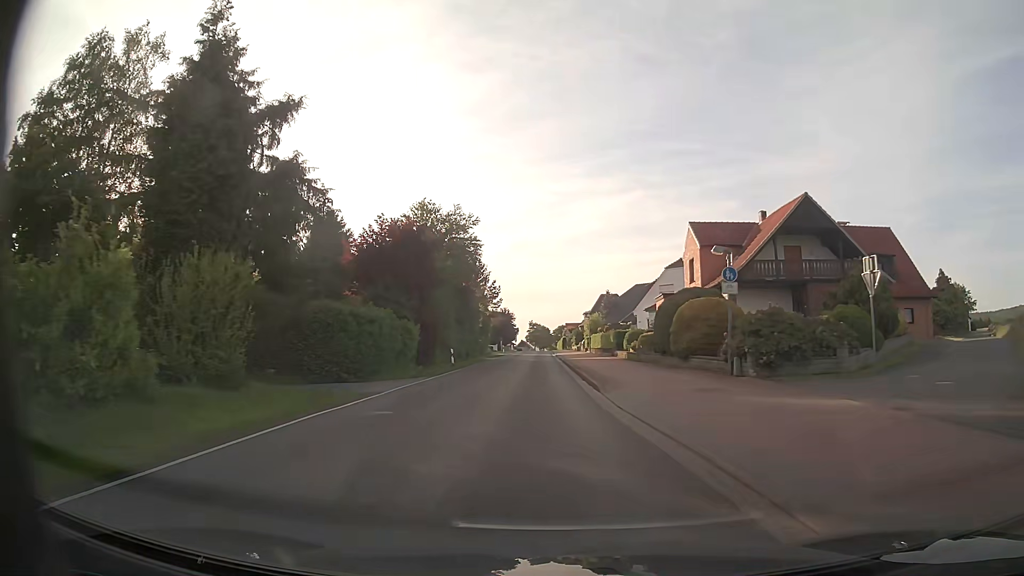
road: tertiary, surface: asphalt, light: Day
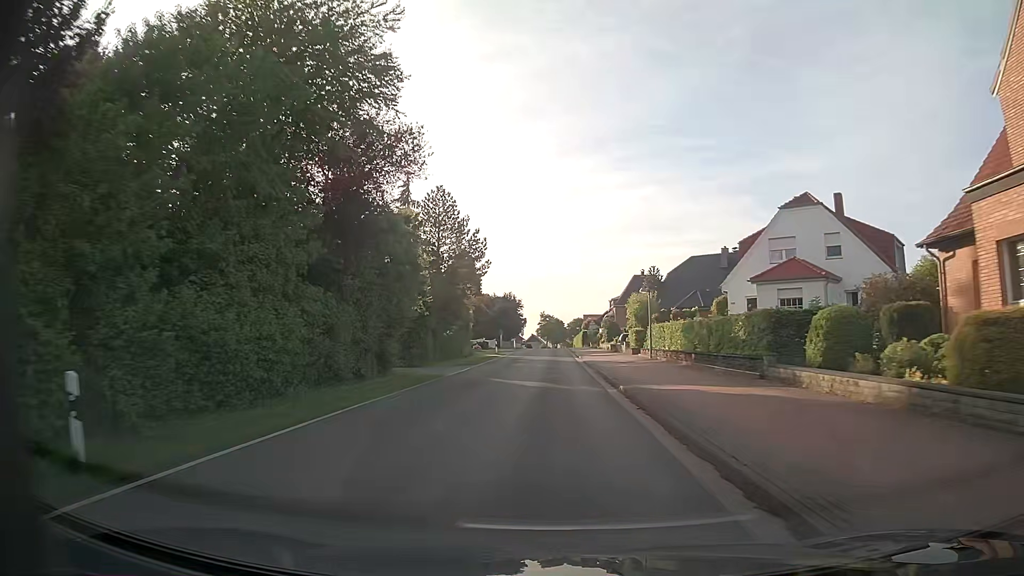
(-0.6, +32.0) m; -1°
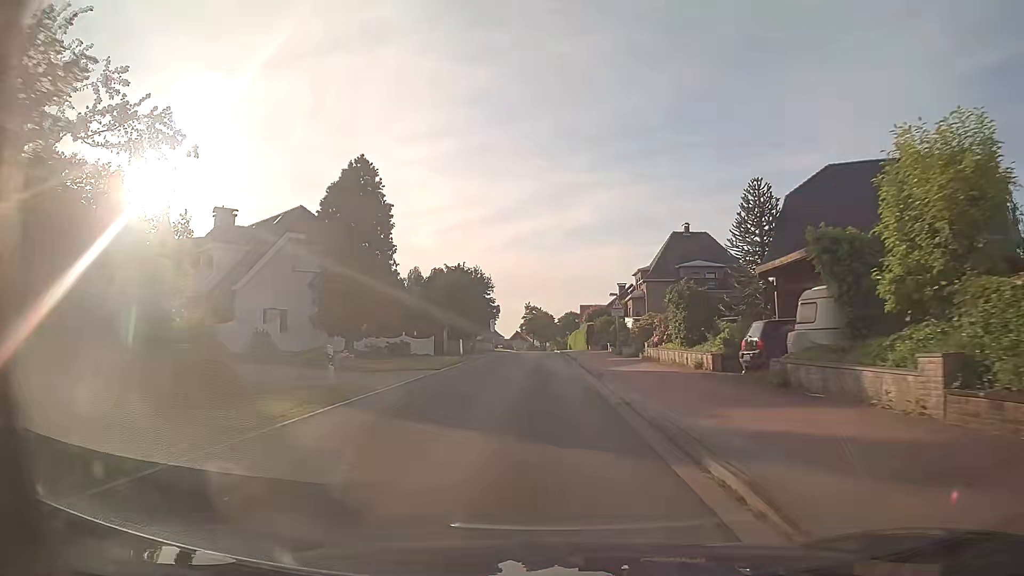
(+0.4, +40.7) m; +1°
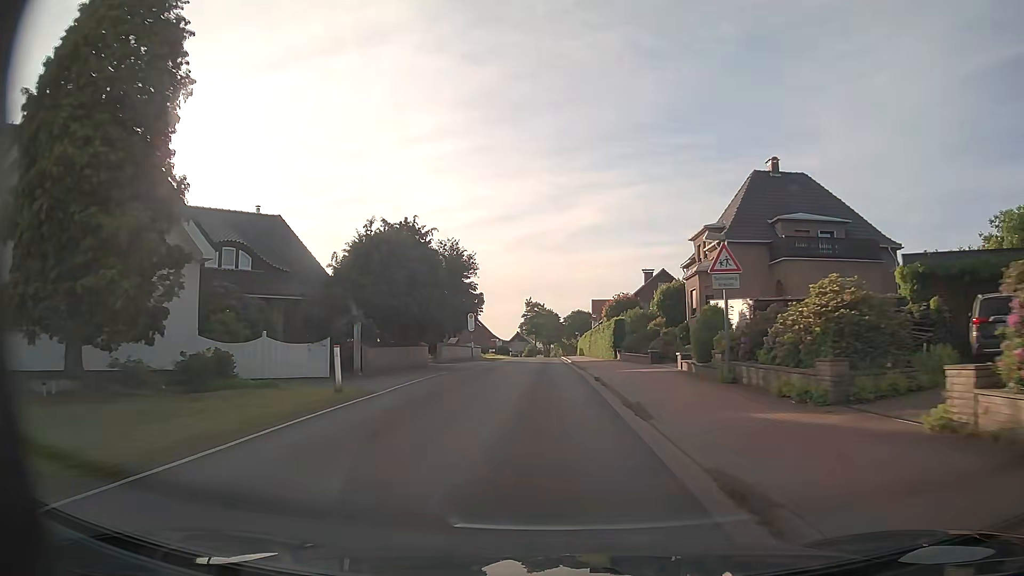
(-0.1, +24.5) m; 0°
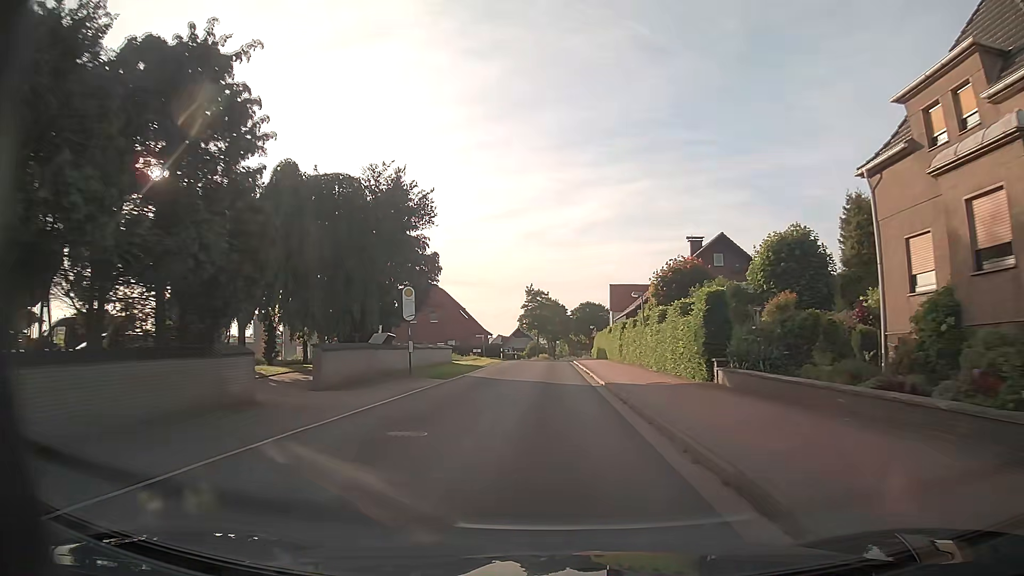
(-0.1, +24.7) m; 0°
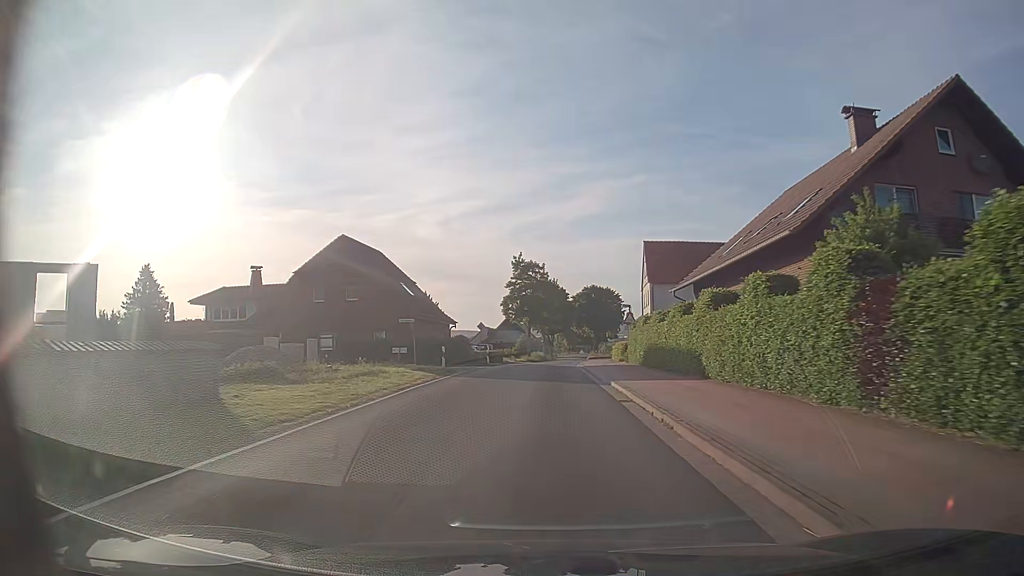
(0.0, +33.5) m; 0°
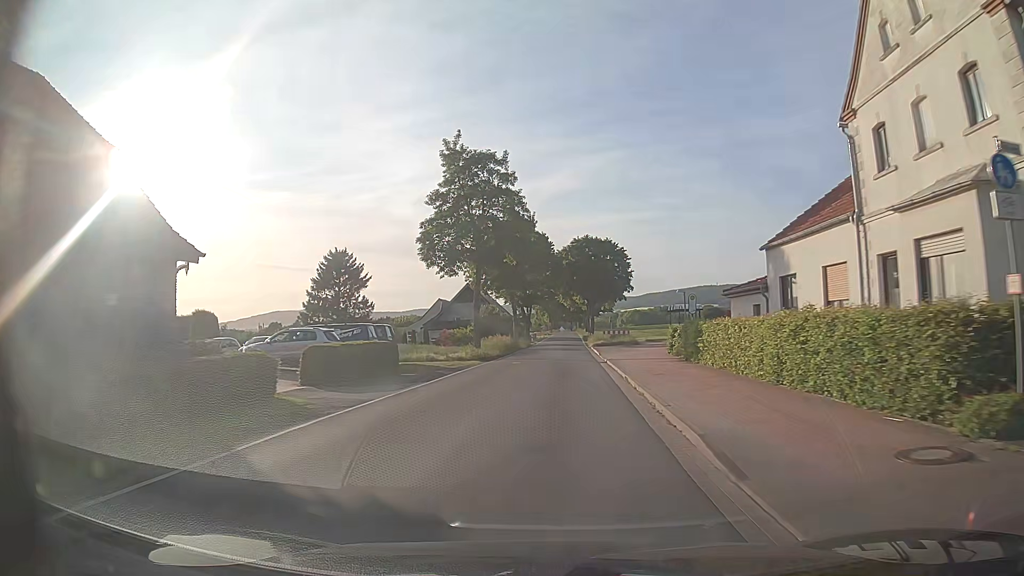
(+1.1, +42.6) m; +2°
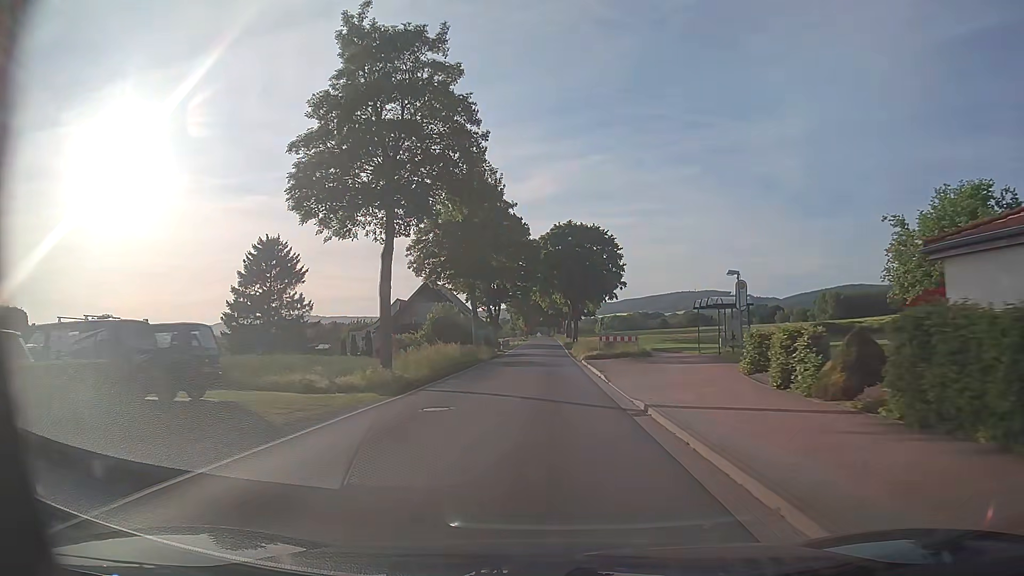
(+0.3, +17.2) m; +1°
(0, +10) (0, +20) (+1, +30) (+1, +40) (+1, +50) (+1, +60) (+1, +70) (+1, +80) (+1, +90) (+1, +100) m
